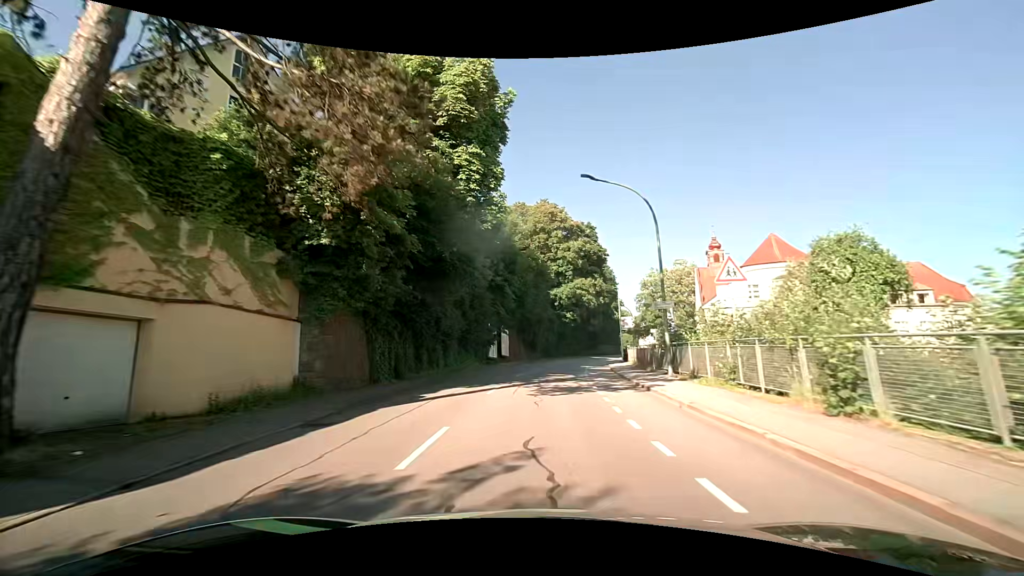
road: tertiary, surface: asphalt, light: Day
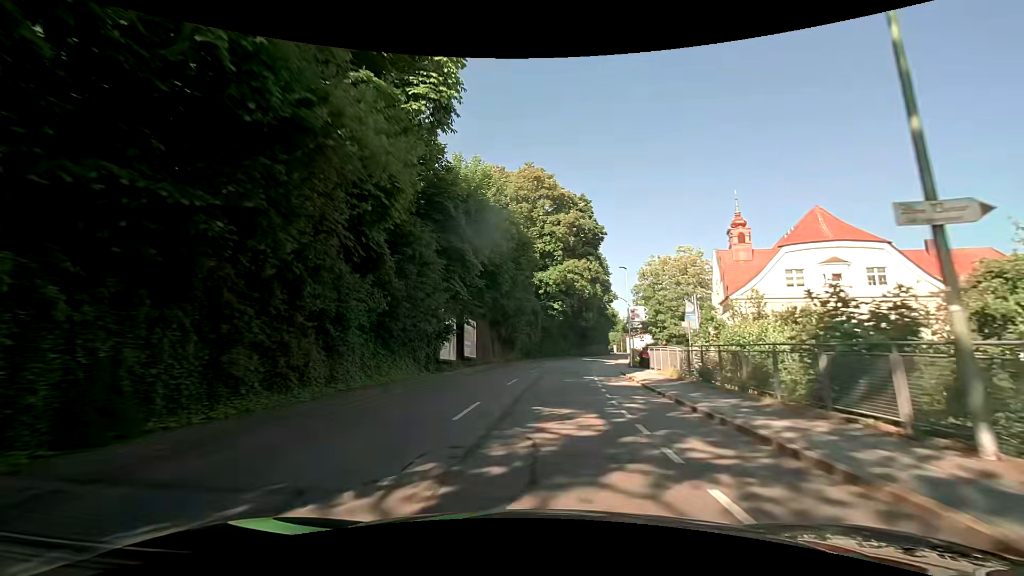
(+0.3, +14.5) m; +3°
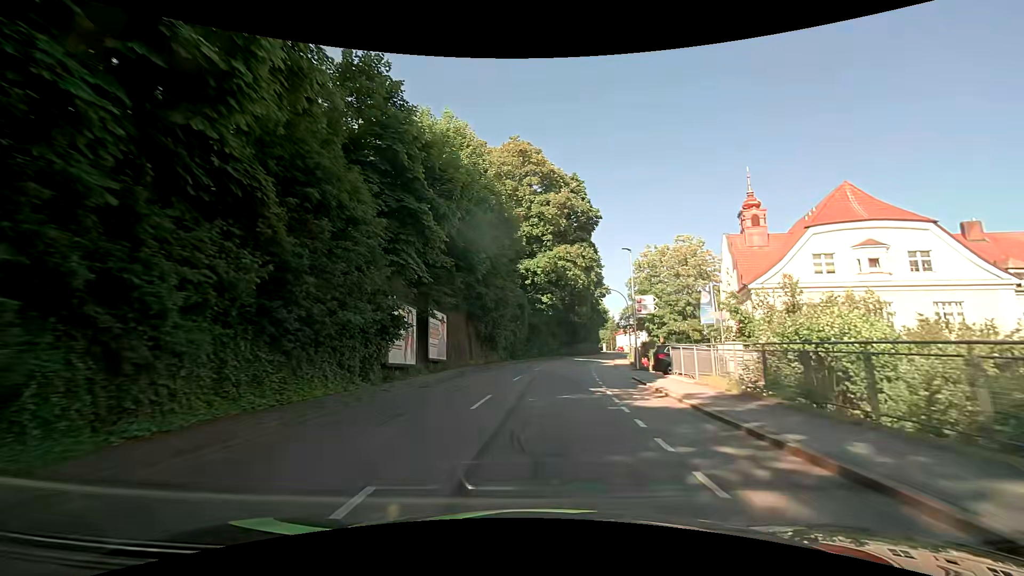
(0.0, +7.4) m; +1°
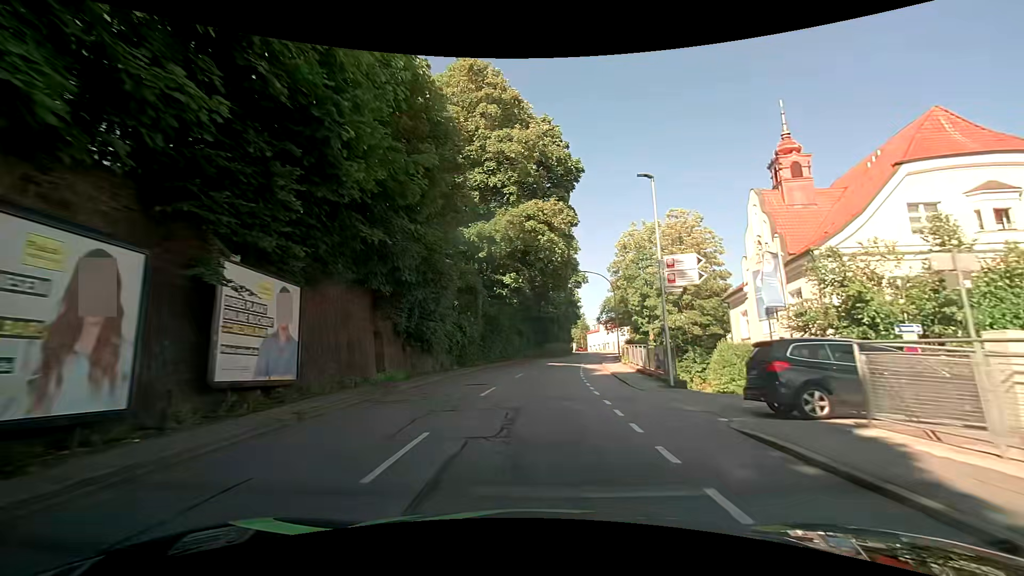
(+0.6, +14.9) m; +4°
